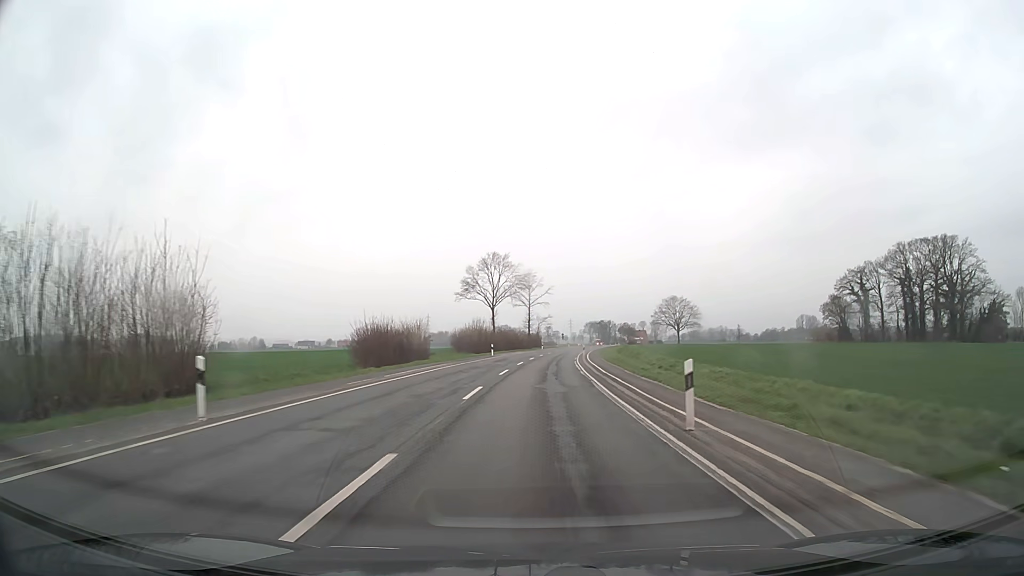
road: secondary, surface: asphalt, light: Day
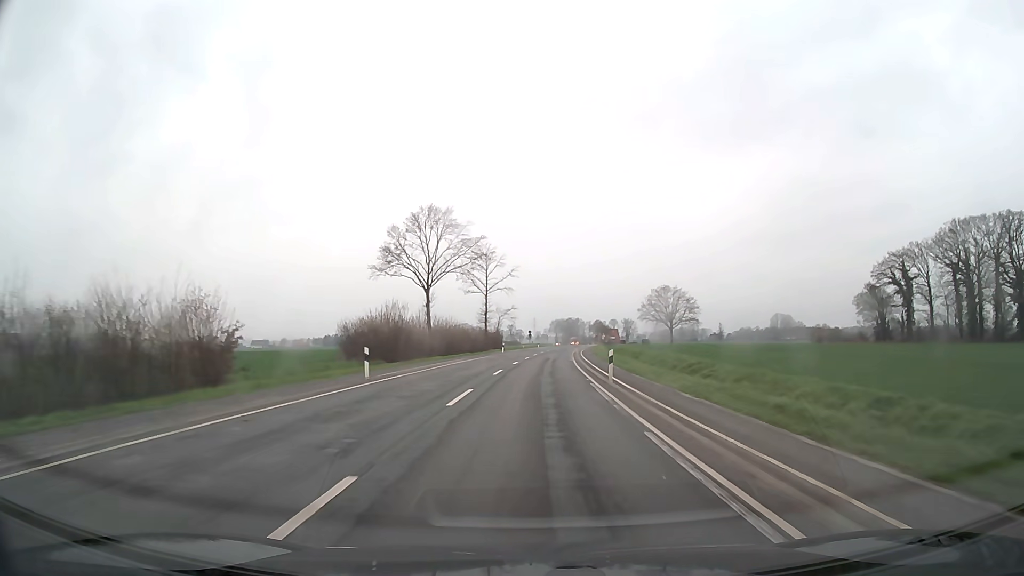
(+0.8, +37.4) m; +3°
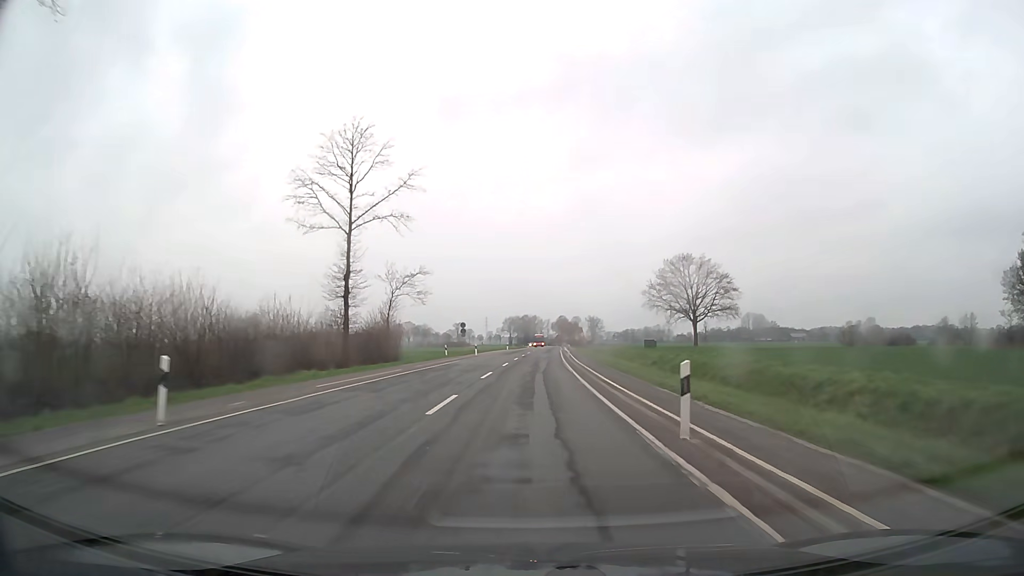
(+2.5, +62.4) m; +4°
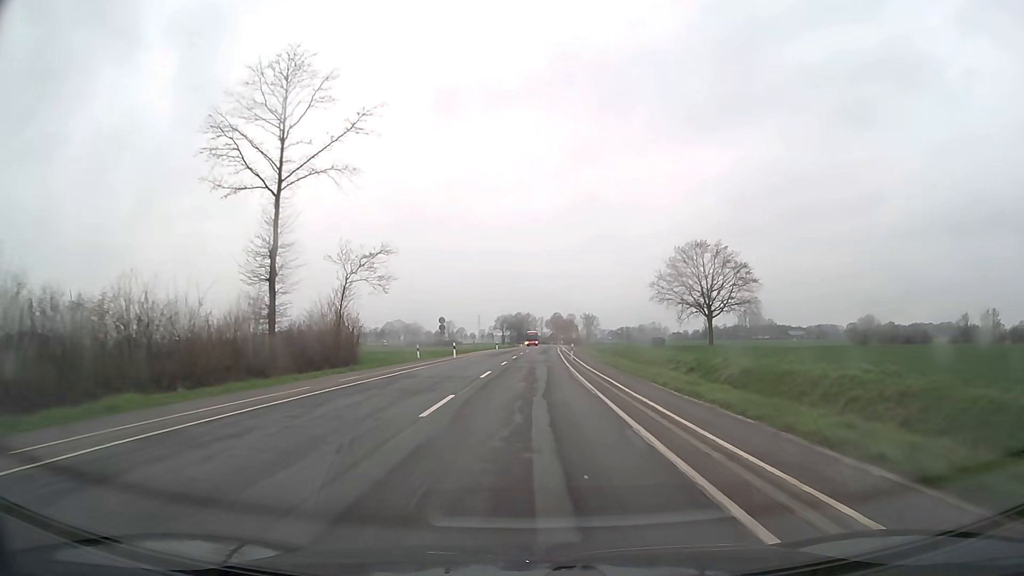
(0.0, +12.5) m; +1°
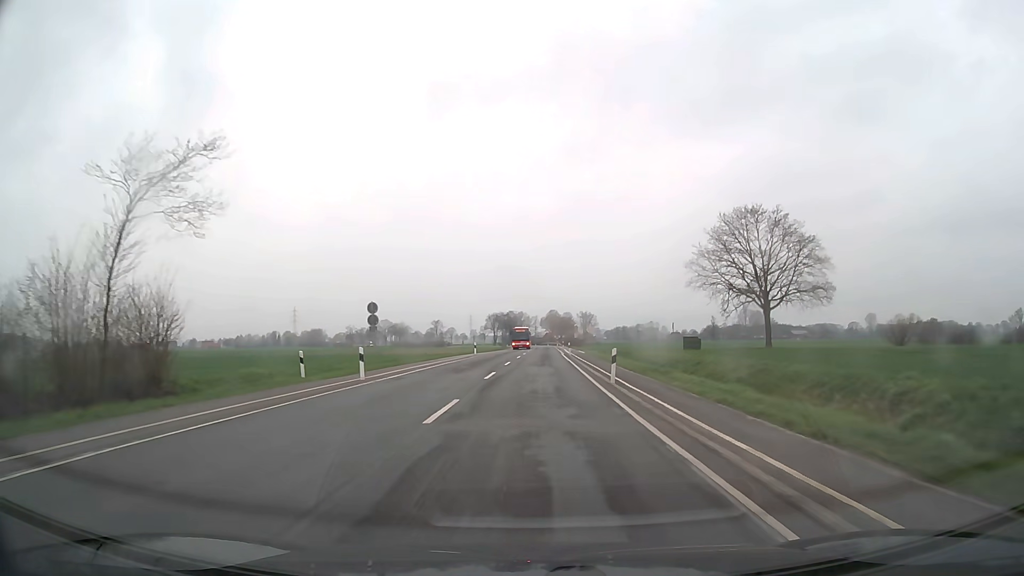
(+0.1, +25.0) m; +1°
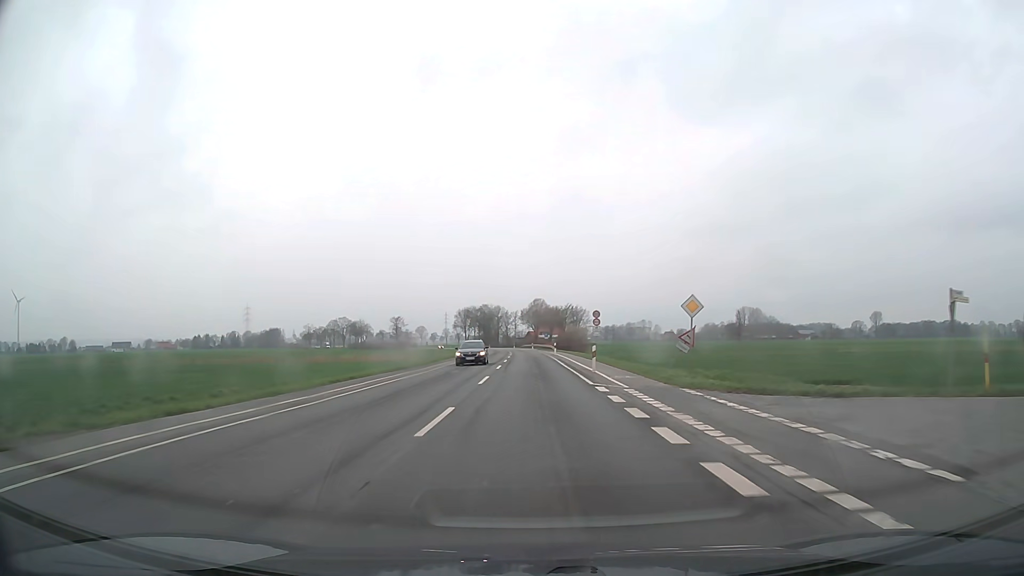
(+1.2, +62.4) m; +2°
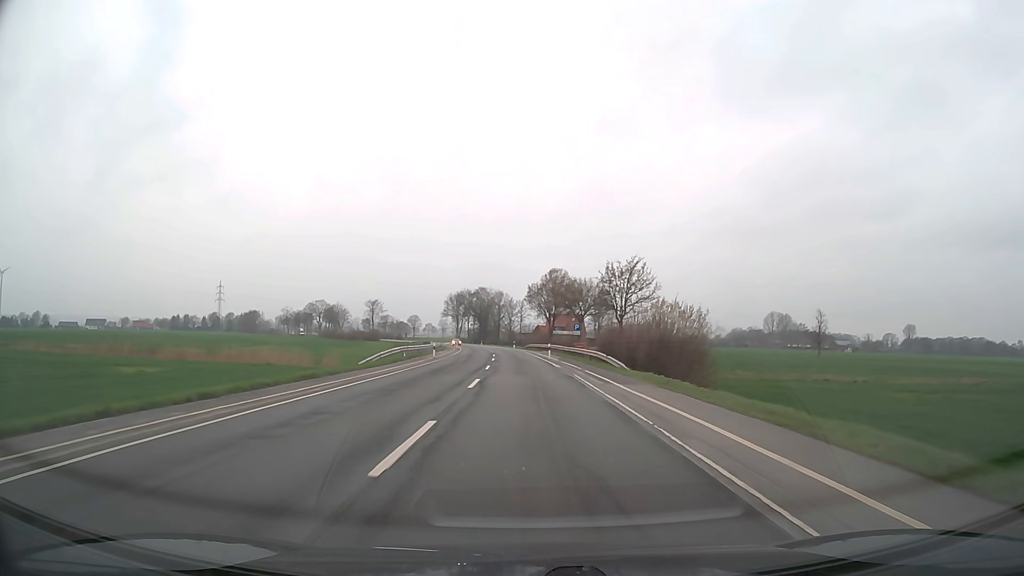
(-0.3, +62.5) m; -1°
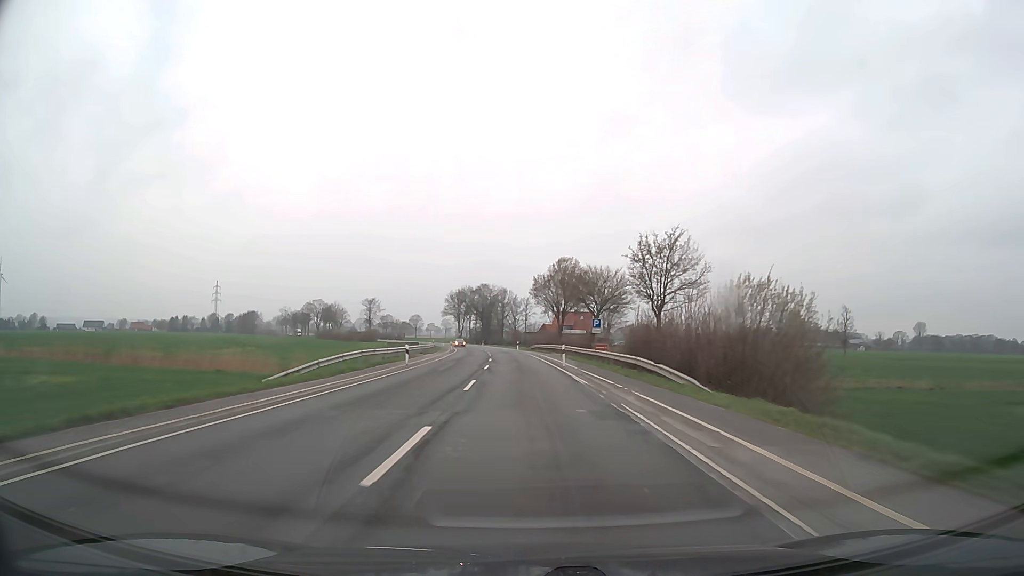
(0.0, +12.5) m; 0°
(0, +10) (0, +20) (0, +30) (-1, +40) (-1, +50) (-2, +60) (-2, +70) (-3, +80) (-4, +90) (-5, +100) m
